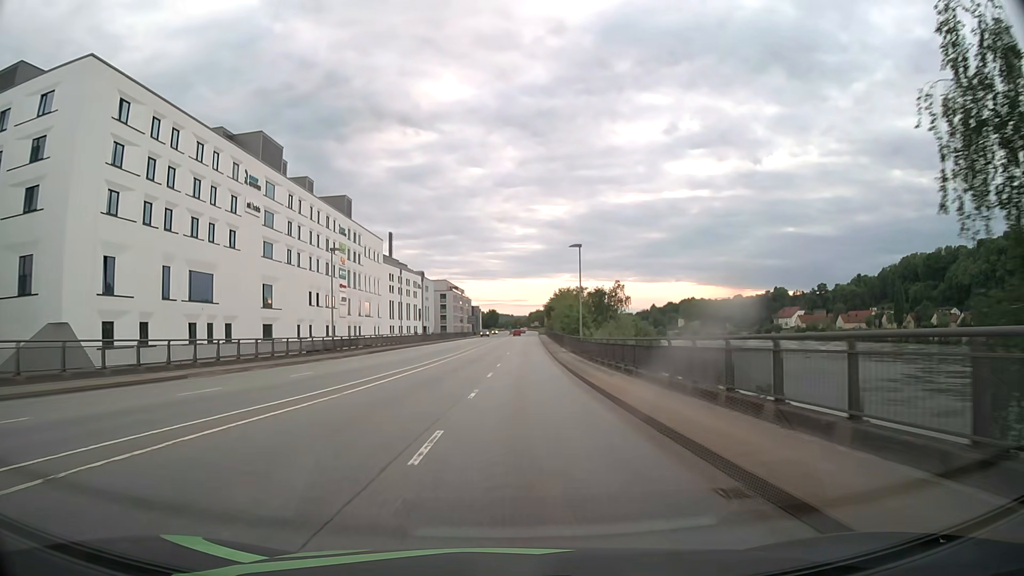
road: primary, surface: asphalt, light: Day
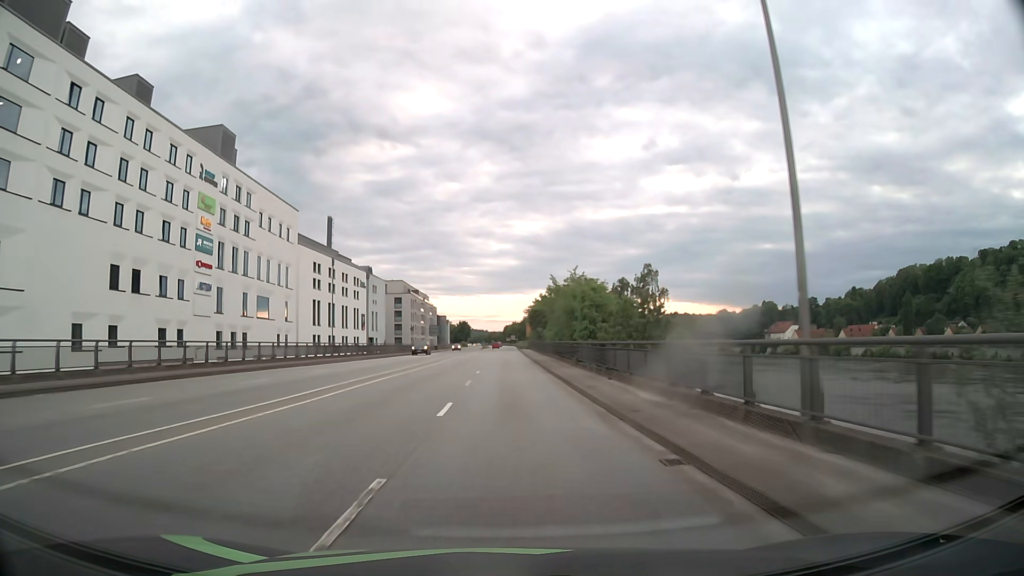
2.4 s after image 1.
(+0.9, +39.8) m; +2°
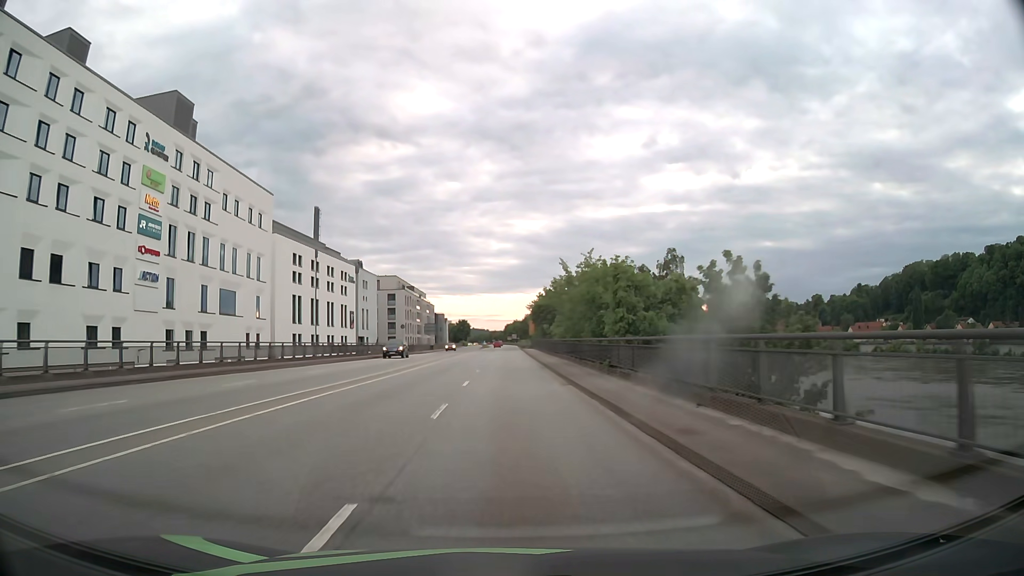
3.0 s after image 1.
(0.0, +10.2) m; 0°
(0, +10) (0, +20) (0, +30) (0, +40) (0, +50) (0, +60) (0, +70) (0, +80) (0, +90) (0, +100) m
